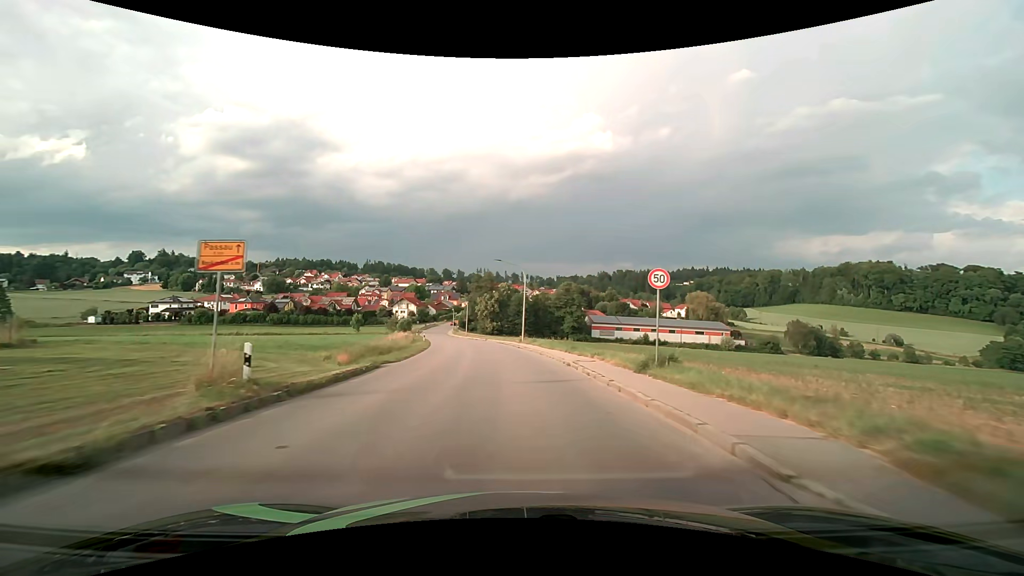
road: tertiary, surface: asphalt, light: Day
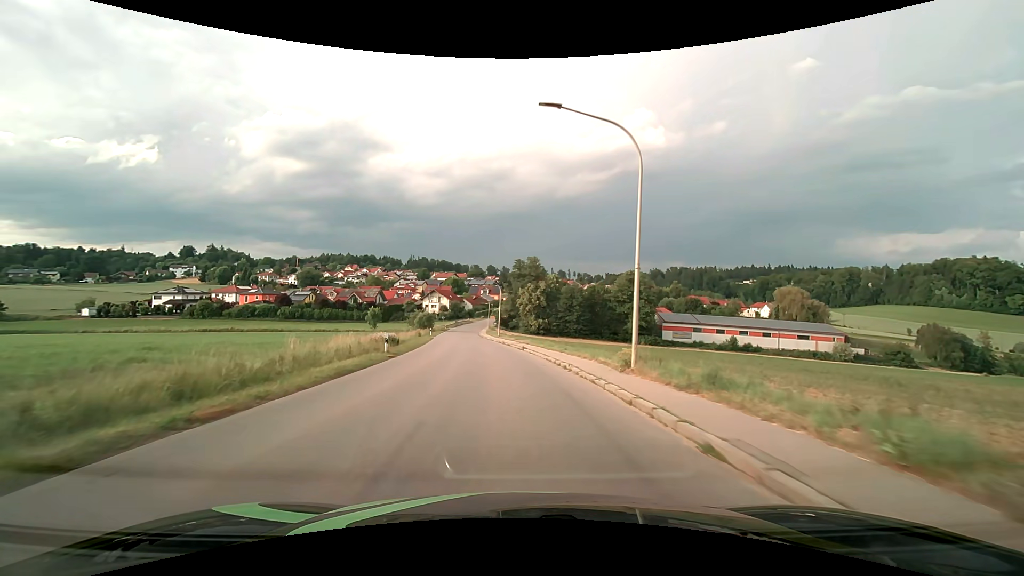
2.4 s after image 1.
(-1.2, +30.5) m; -5°
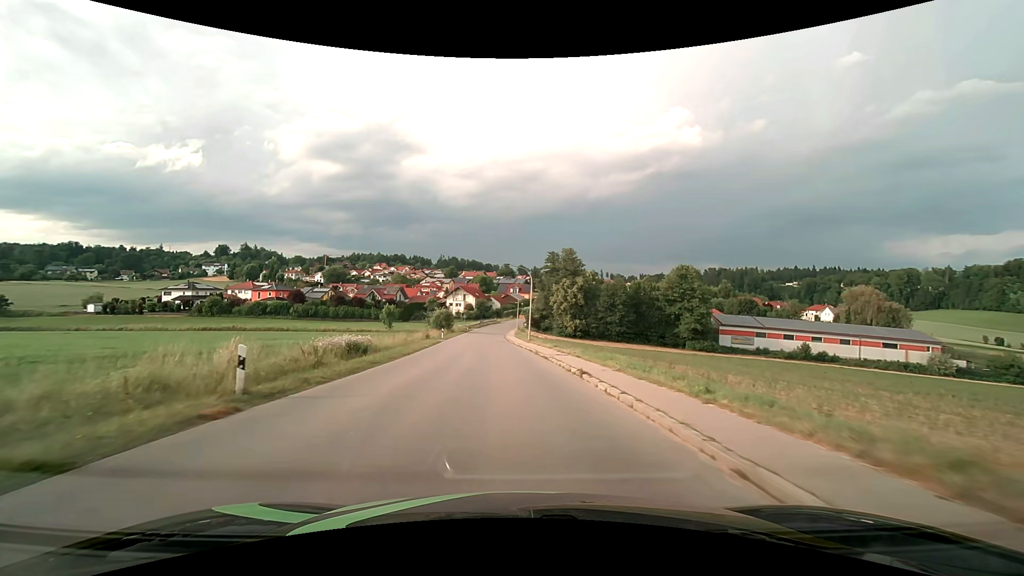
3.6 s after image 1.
(-0.5, +15.5) m; -3°
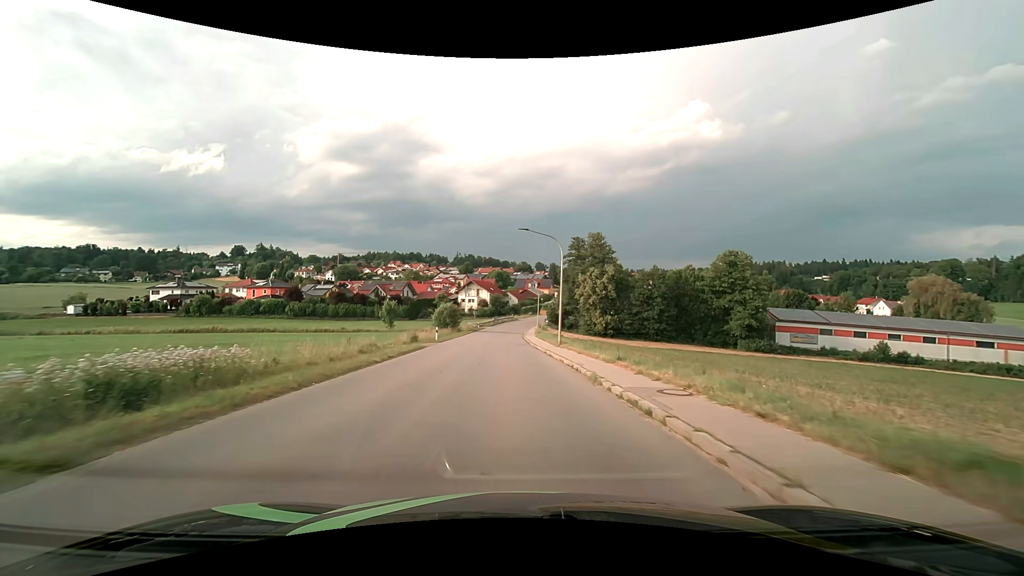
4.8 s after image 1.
(-0.3, +15.5) m; -2°
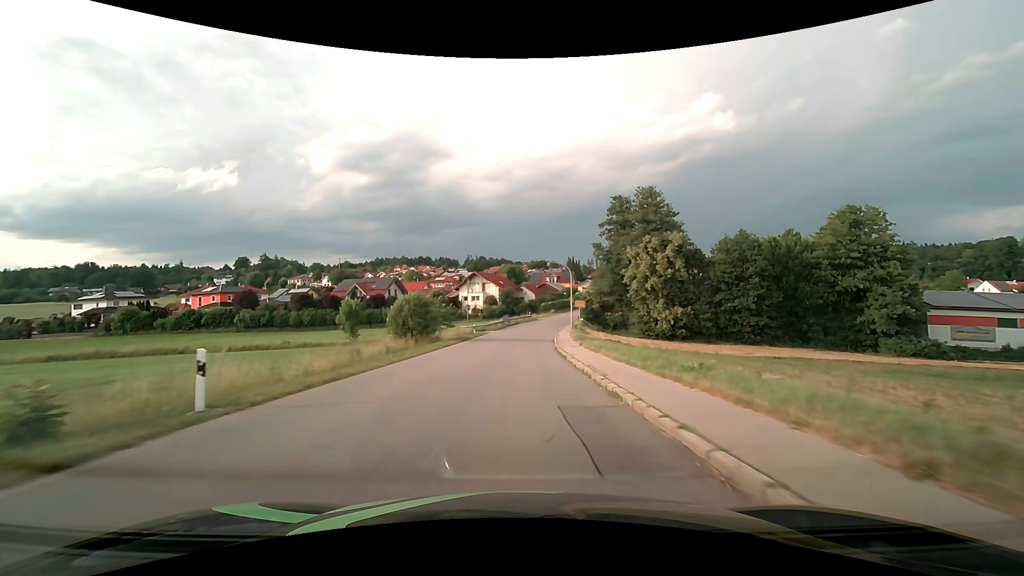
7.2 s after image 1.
(-0.6, +31.1) m; -2°
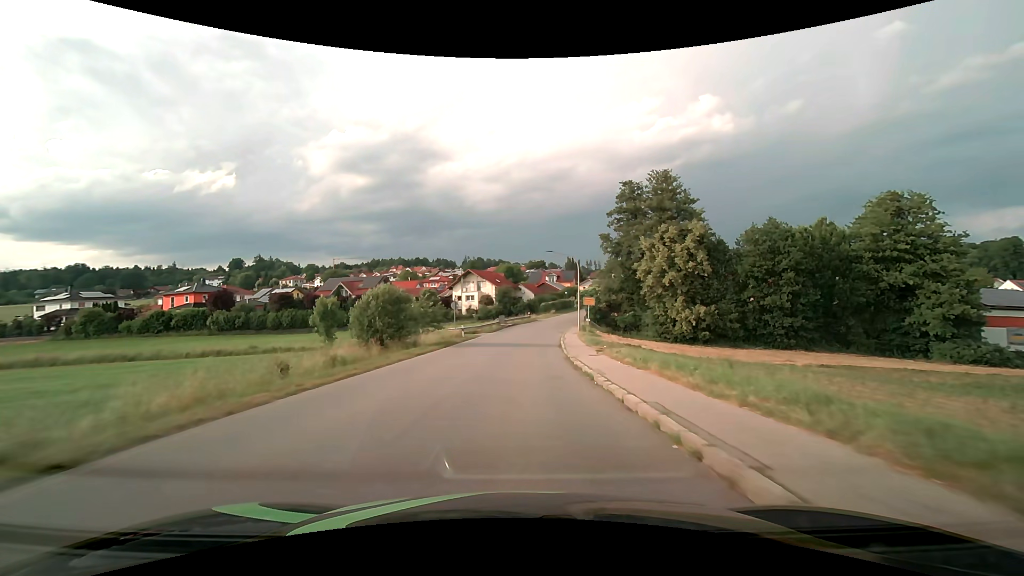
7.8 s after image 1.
(0.0, +7.9) m; 0°
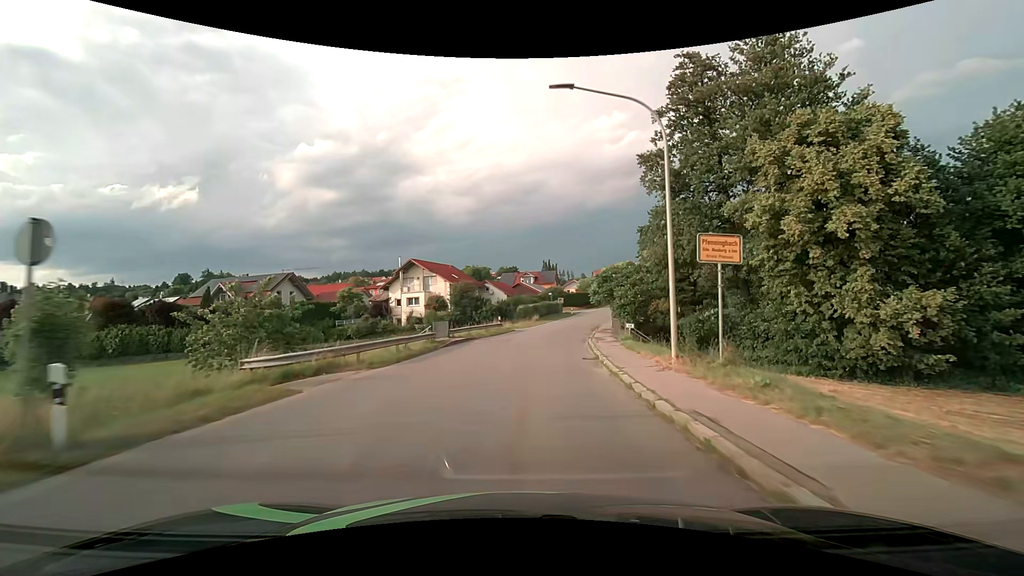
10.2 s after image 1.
(+0.7, +31.5) m; +3°
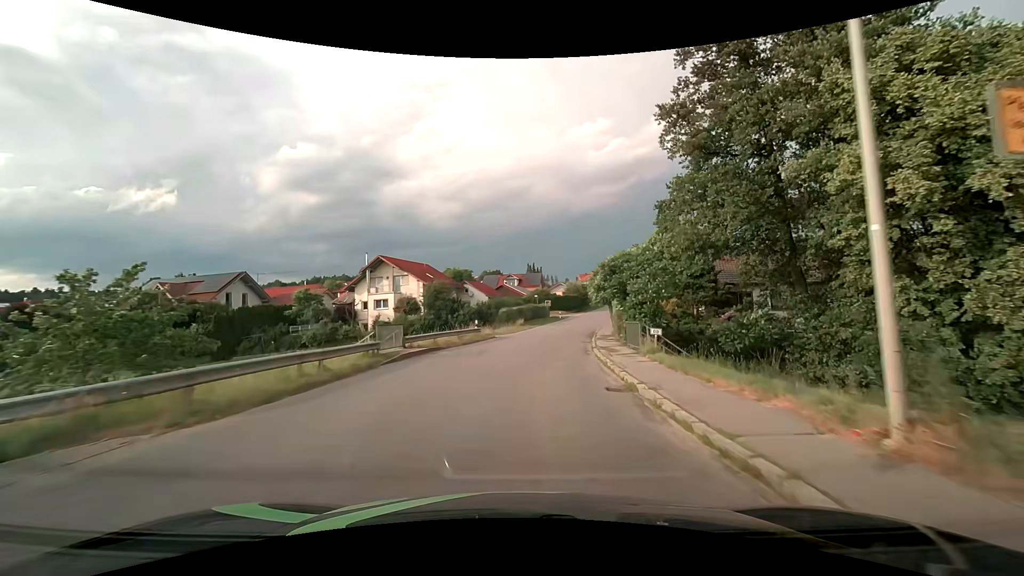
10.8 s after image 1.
(+0.1, +7.7) m; +2°
(0, +10) (+1, +20) (+2, +30) (+4, +40) (+6, +50) (+8, +59) (+11, +69) (+14, +78) (+17, +88) (+20, +97) m
